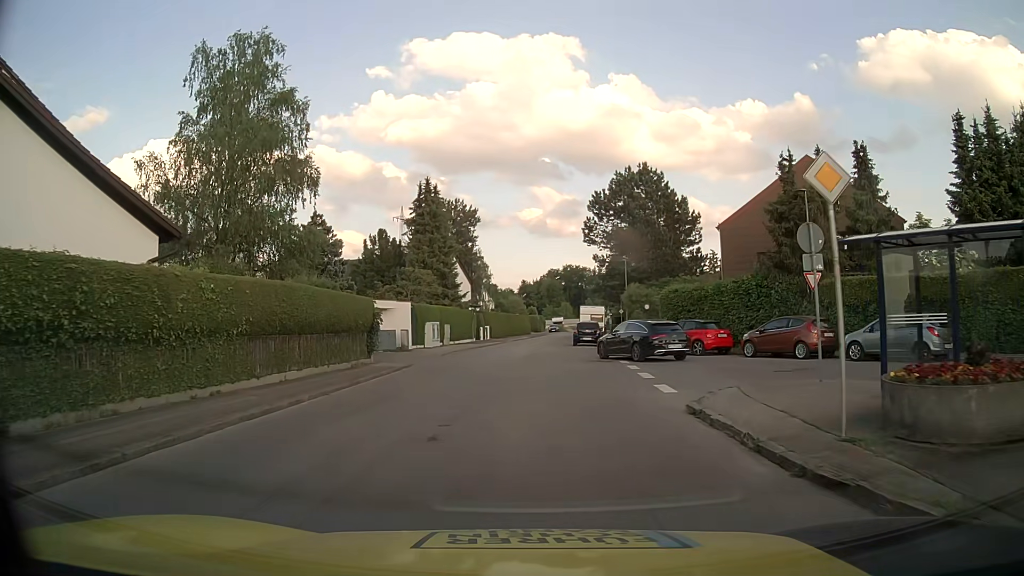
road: residential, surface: asphalt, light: Day
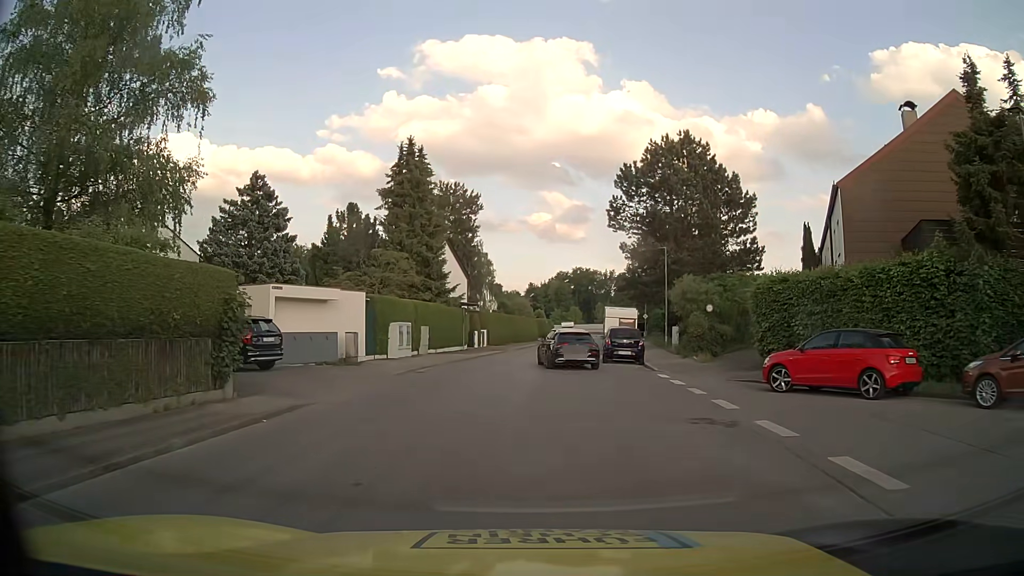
(-0.1, +13.9) m; 0°
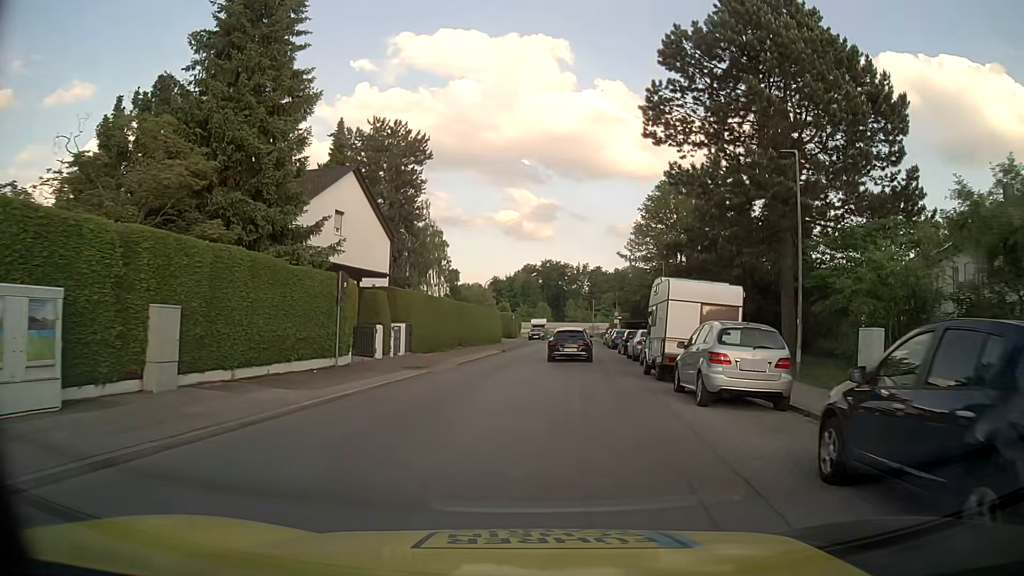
(0.0, +25.2) m; +3°
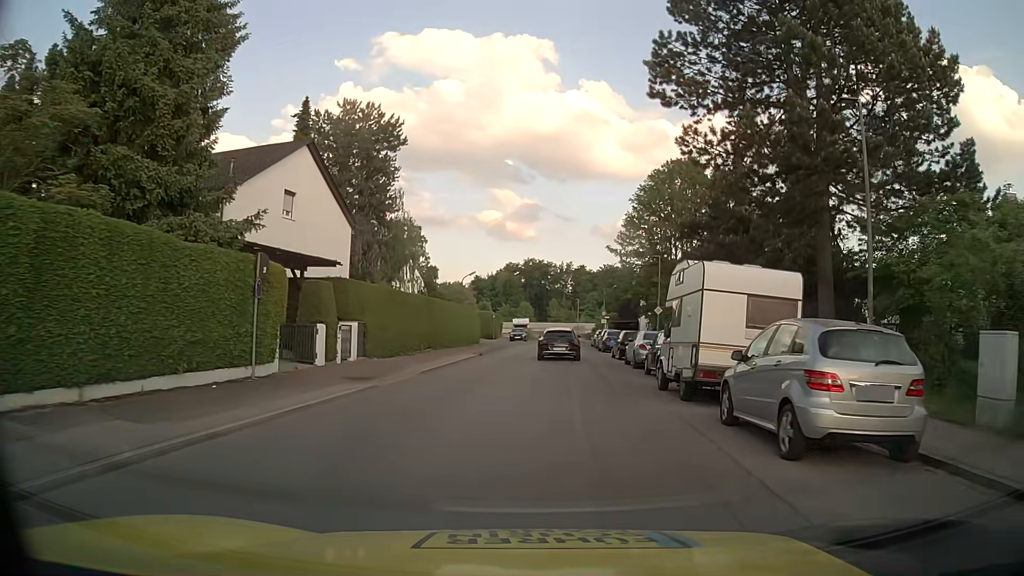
(0.0, +5.2) m; 0°
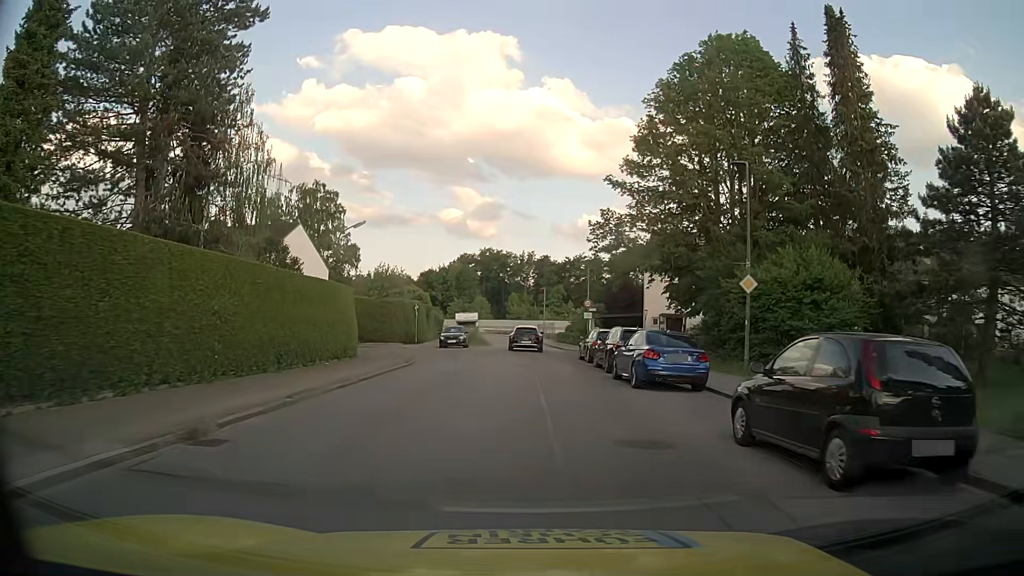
(+1.5, +26.7) m; +3°
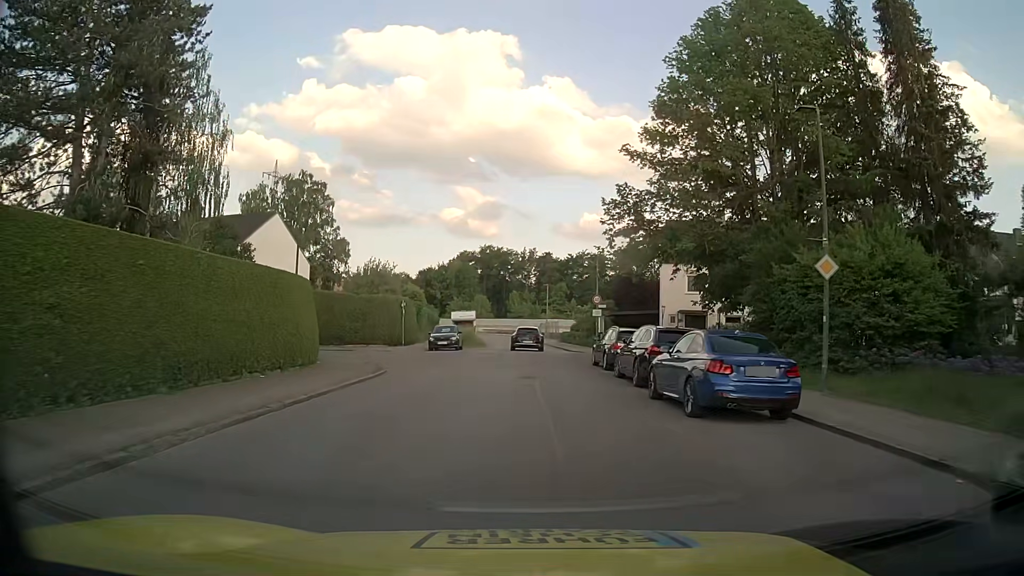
(+0.1, +5.5) m; 0°
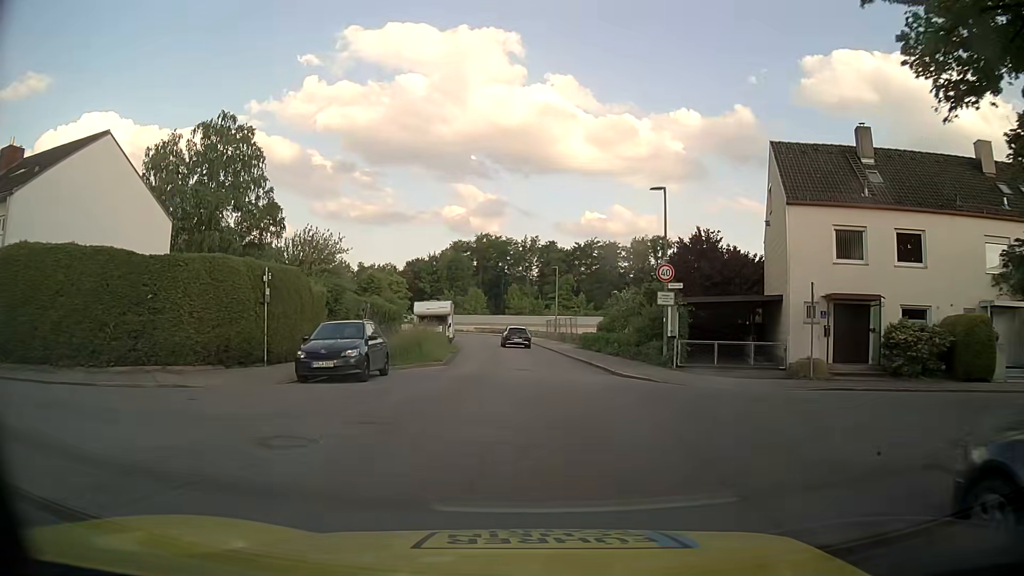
(0.0, +22.1) m; 0°
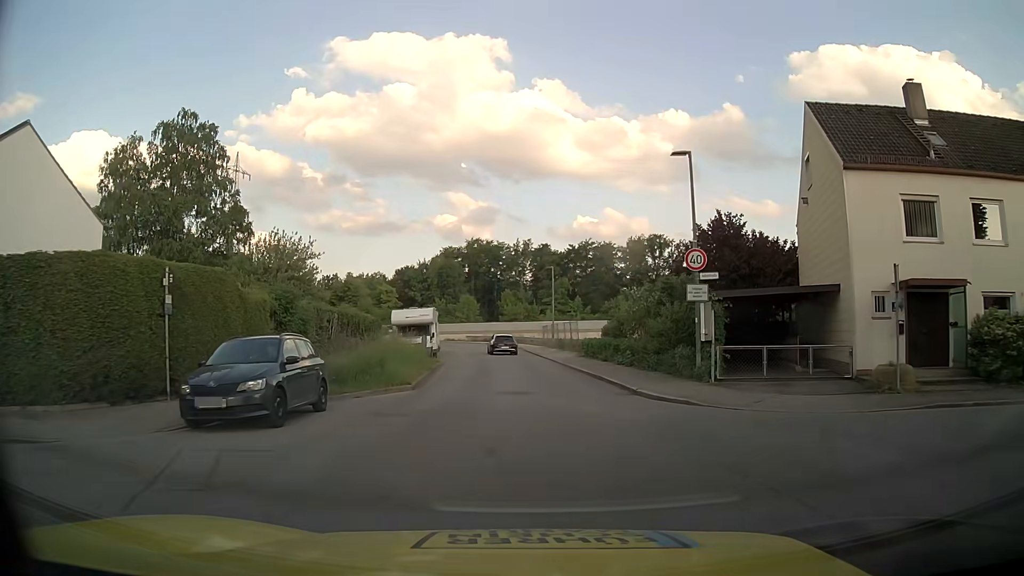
(0.0, +5.3) m; +1°
(0, +10) (0, +20) (0, +30) (-1, +40) (-2, +50) (-2, +60) (-4, +70) (-8, +79) (-15, +86) (-24, +91) m
